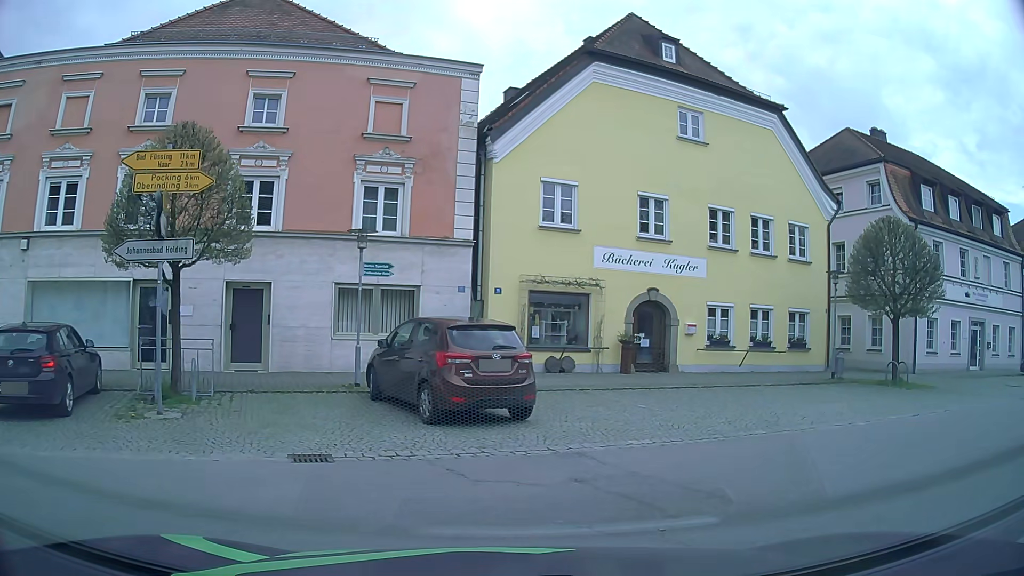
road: secondary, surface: asphalt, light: Day
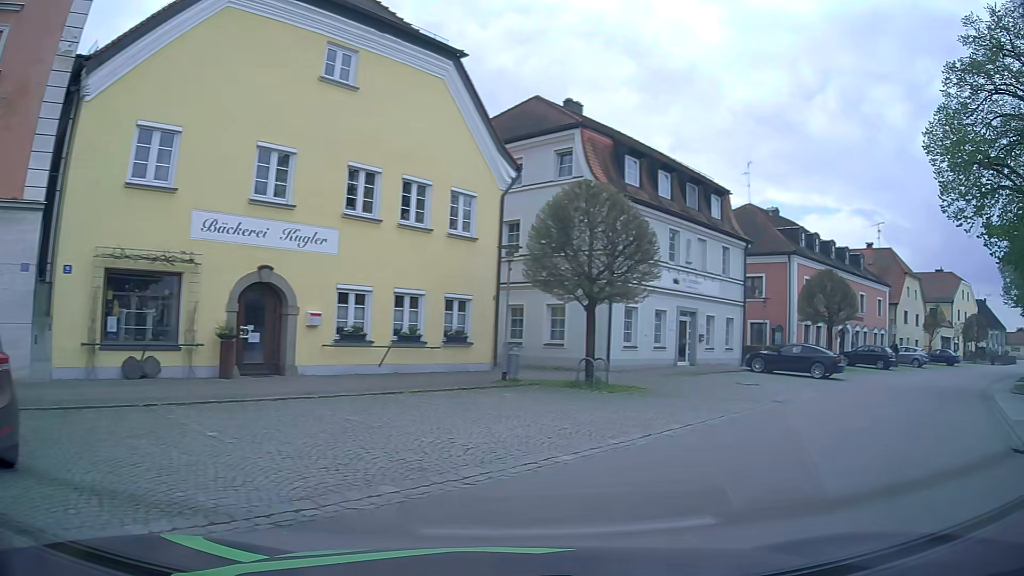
(+1.5, +4.8) m; +33°
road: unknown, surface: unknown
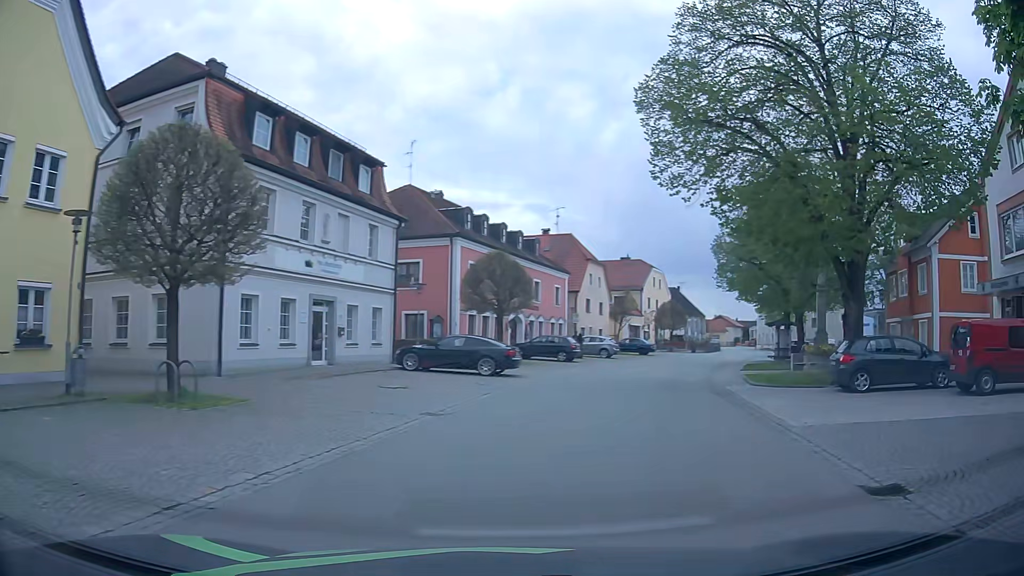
(+1.3, +4.9) m; +28°
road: tertiary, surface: asphalt
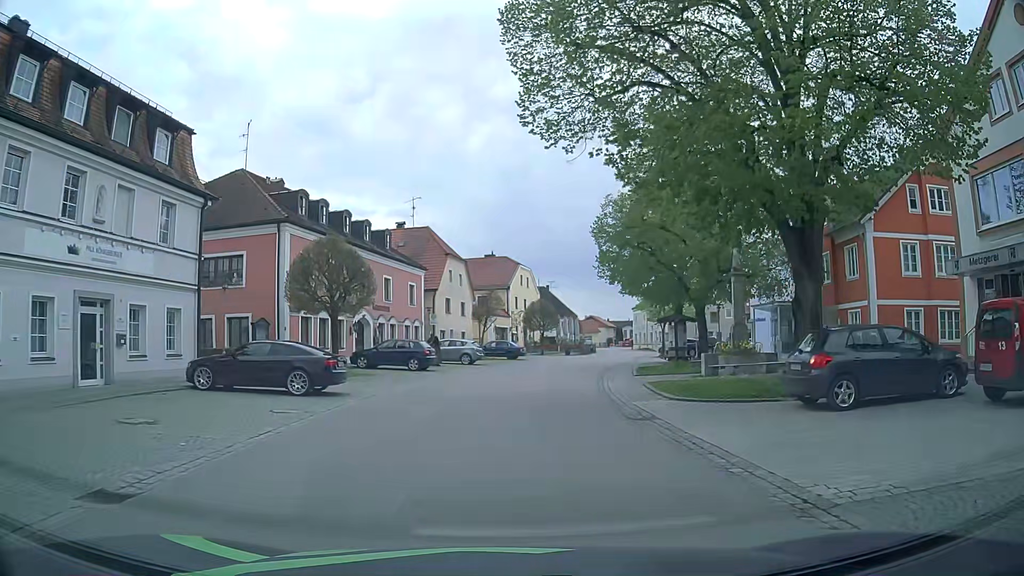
(+1.0, +6.6) m; +12°
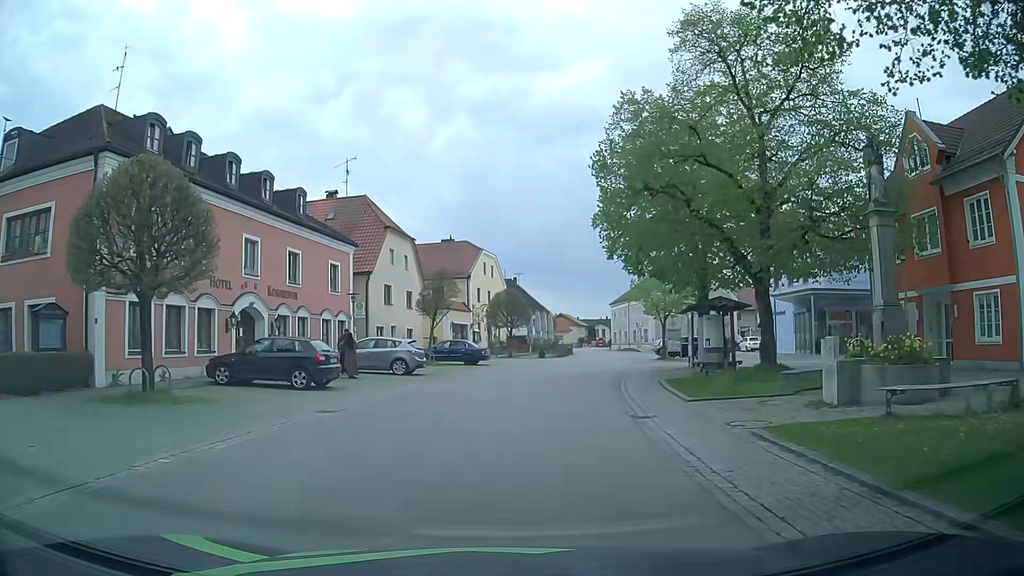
(+0.3, +13.0) m; +2°
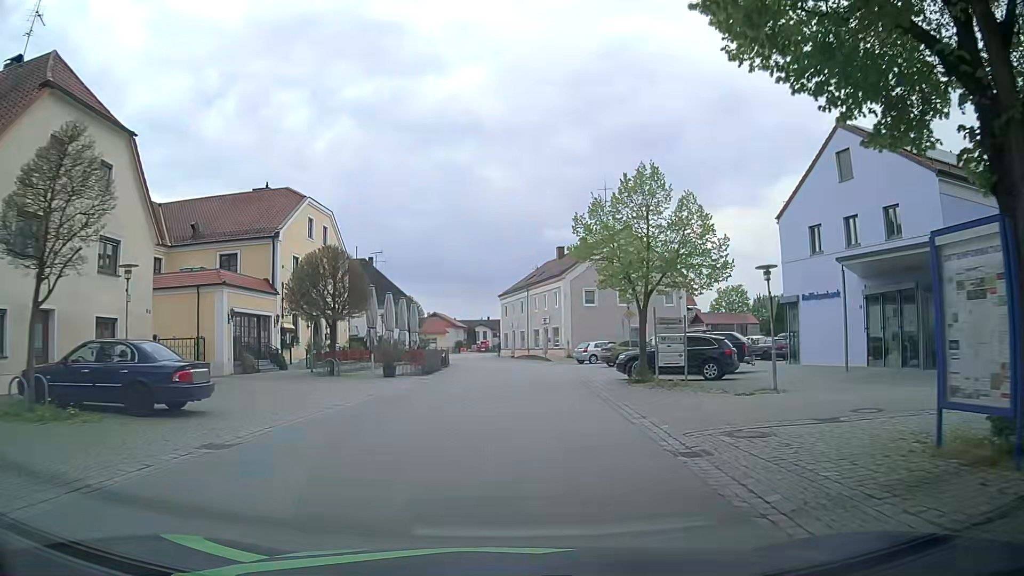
(+2.4, +25.6) m; +11°
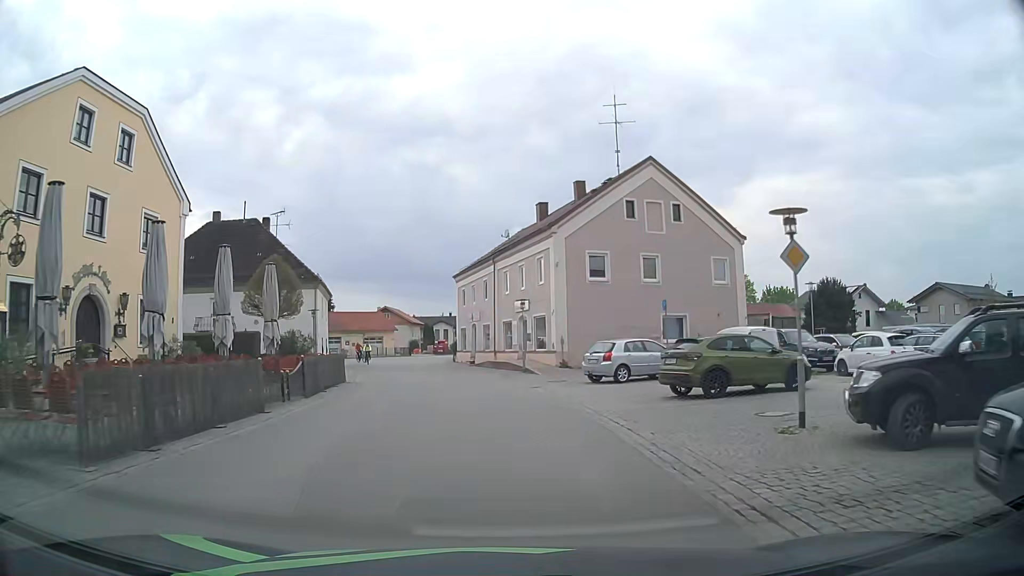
(+0.6, +22.2) m; +3°
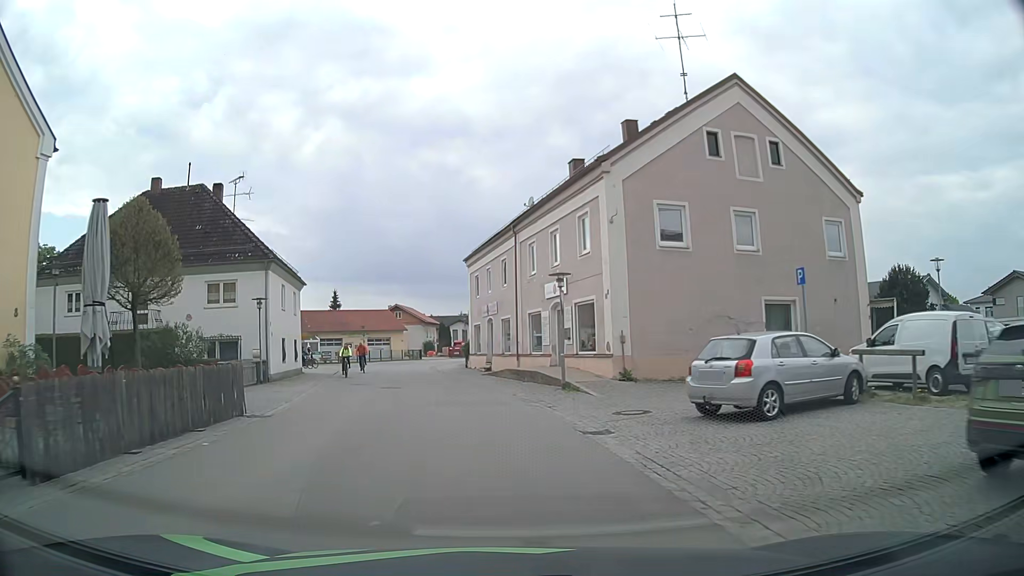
(-0.2, +11.6) m; -2°
(0, +10) (-1, +20) (-3, +30) (-5, +40) (-6, +49) (-7, +59) (-5, +69) (-2, +79) (+1, +88) (+5, +98) m
